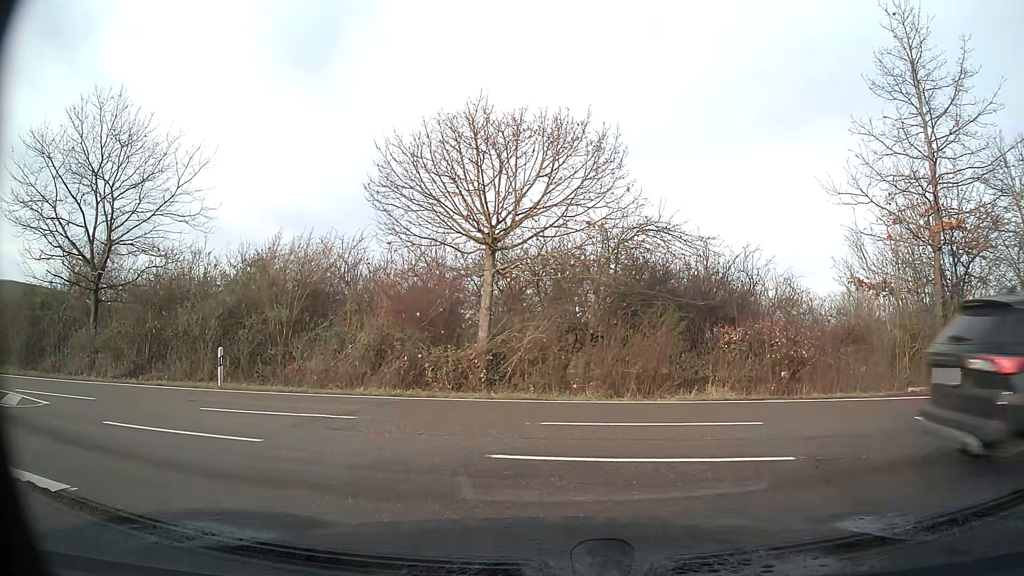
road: primary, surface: asphalt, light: Day
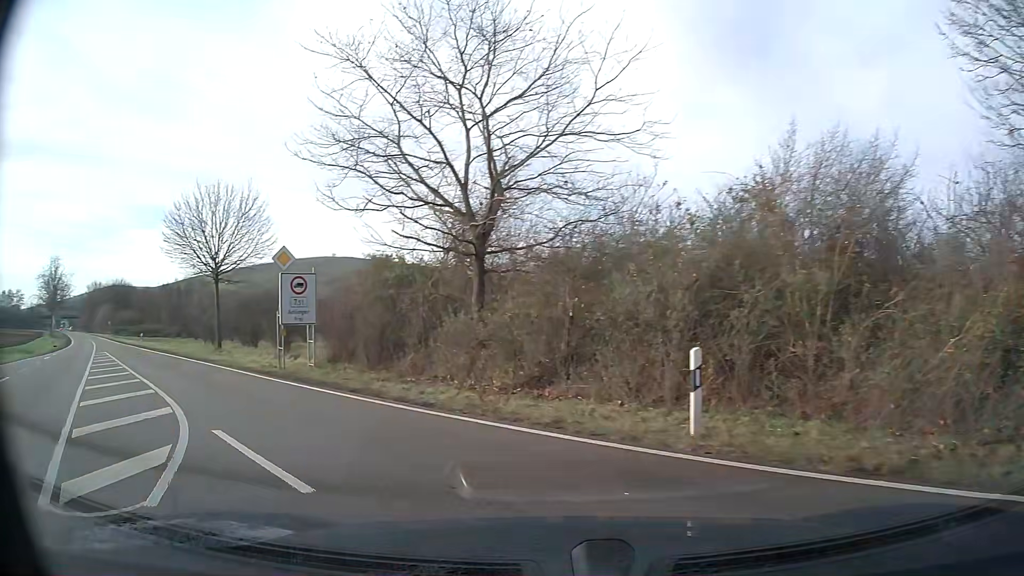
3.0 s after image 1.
(-4.7, +9.0) m; -49°
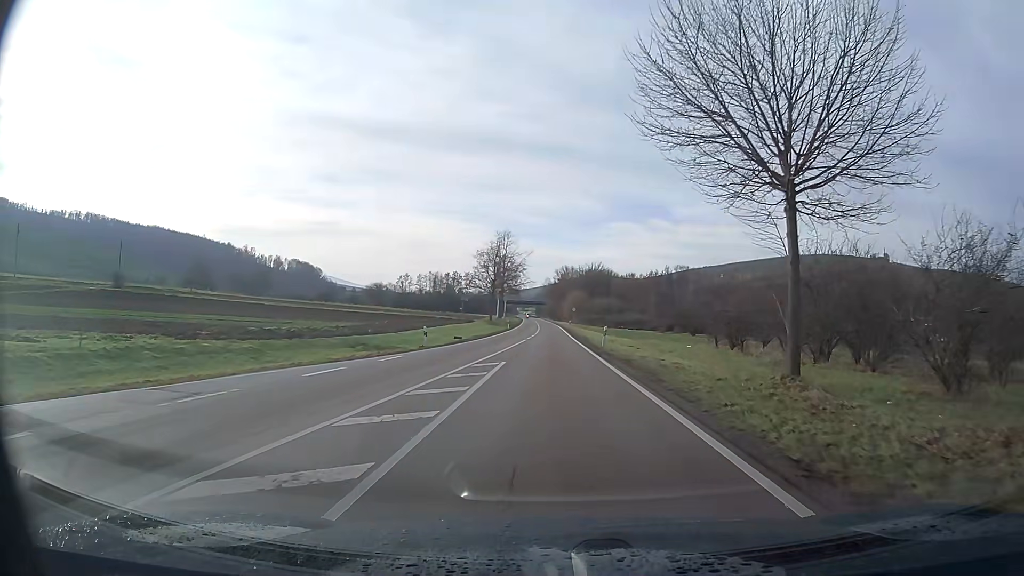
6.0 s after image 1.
(-10.3, +21.8) m; -34°
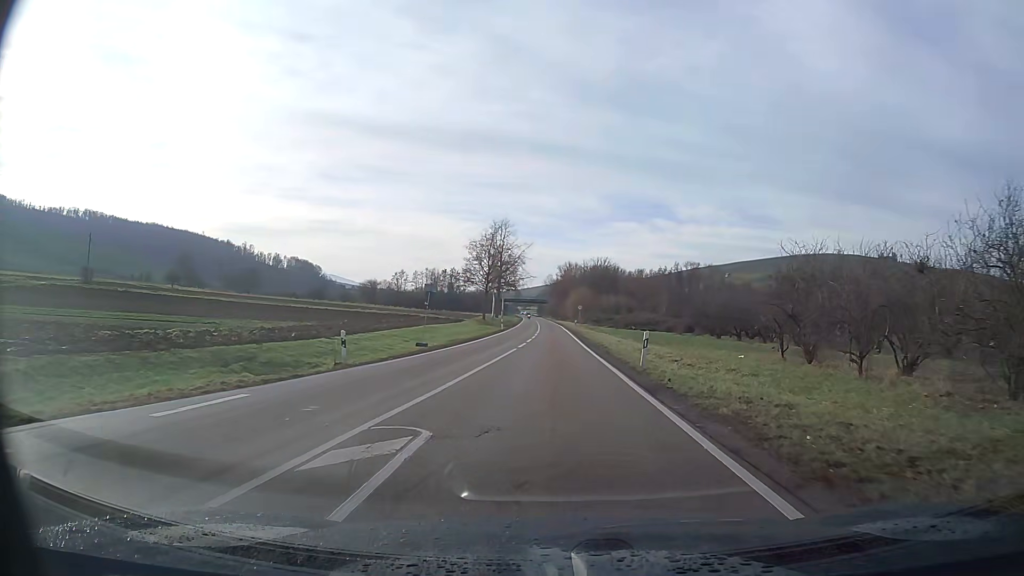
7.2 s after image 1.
(0.0, +13.1) m; 0°
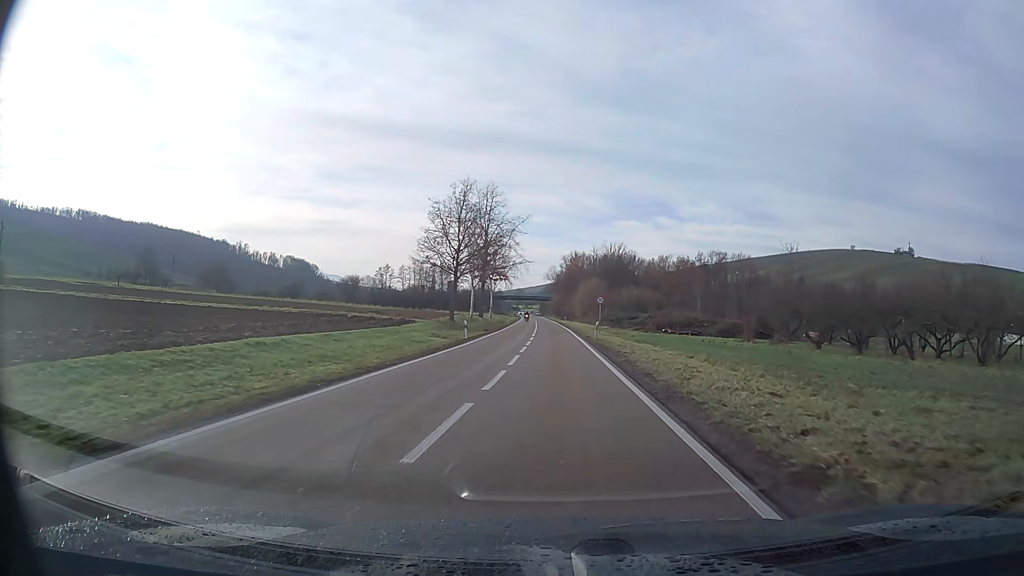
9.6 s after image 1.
(-0.1, +30.1) m; 0°
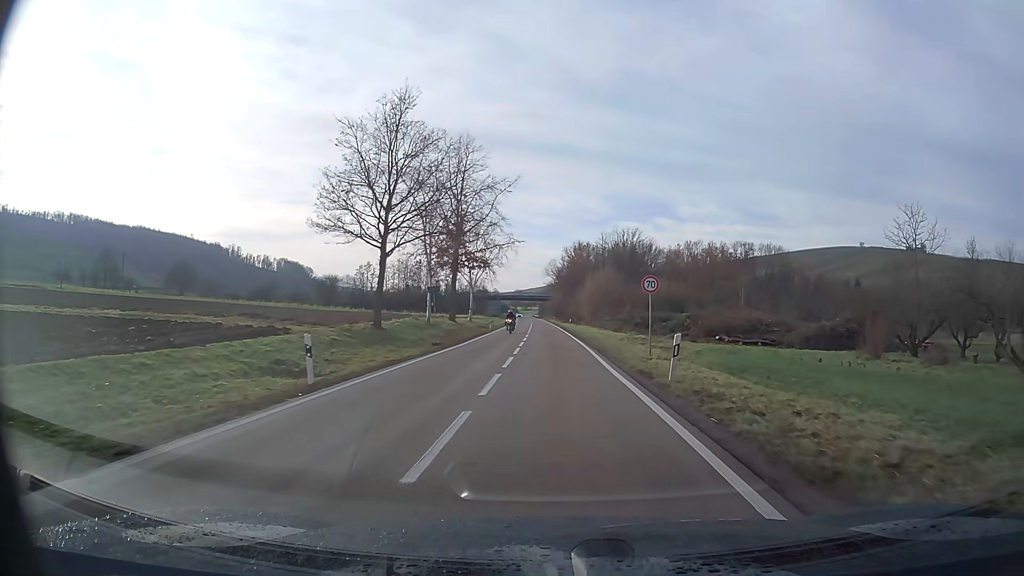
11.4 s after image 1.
(0.0, +24.9) m; 0°
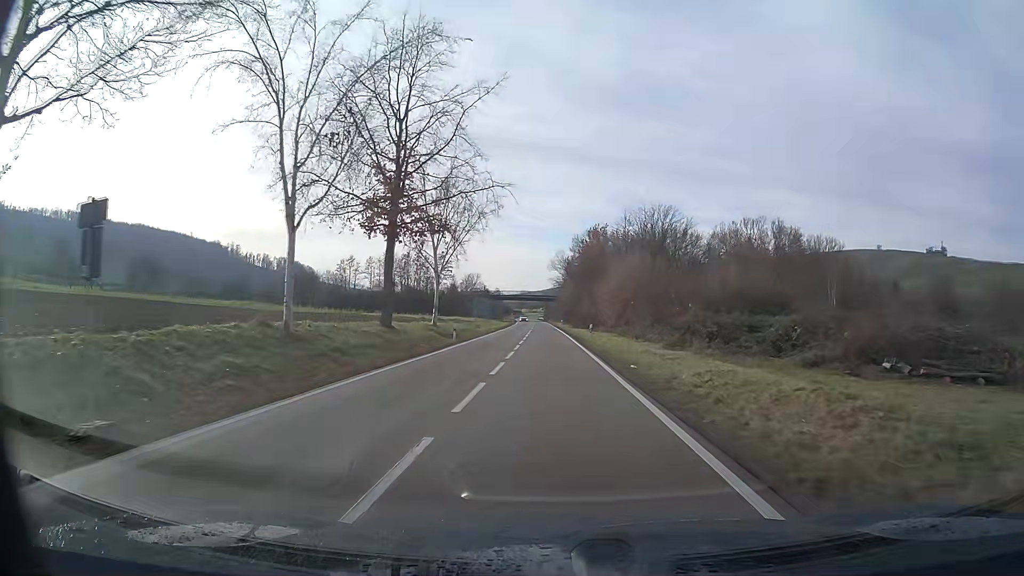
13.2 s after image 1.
(-0.1, +26.4) m; -1°
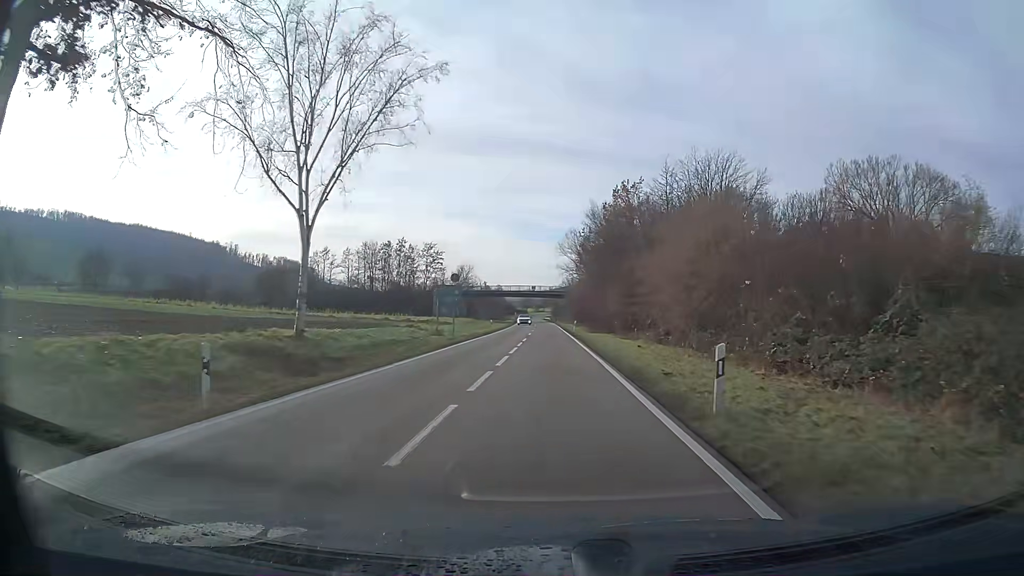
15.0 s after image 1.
(-0.1, +28.2) m; -1°
